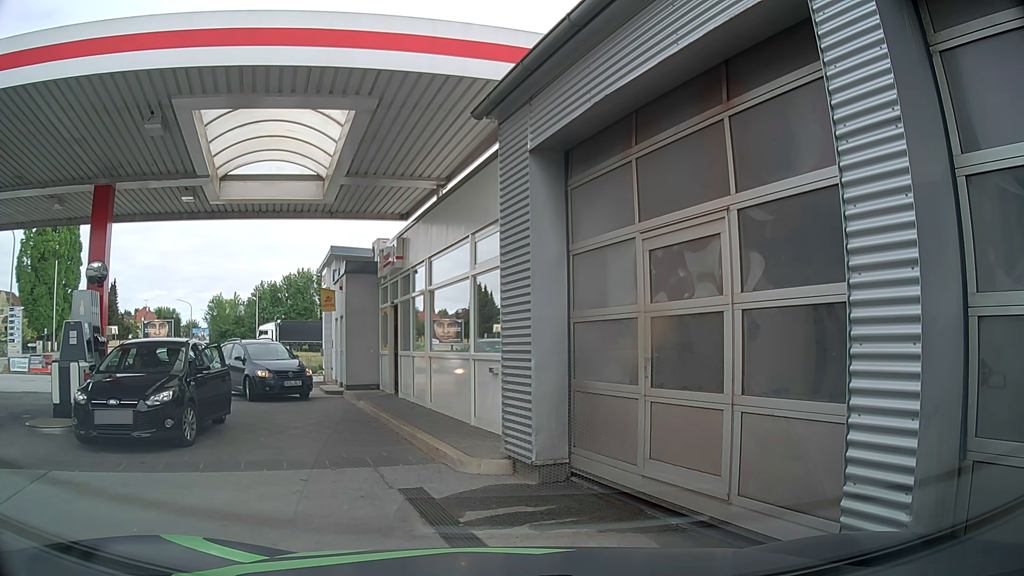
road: service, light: Day
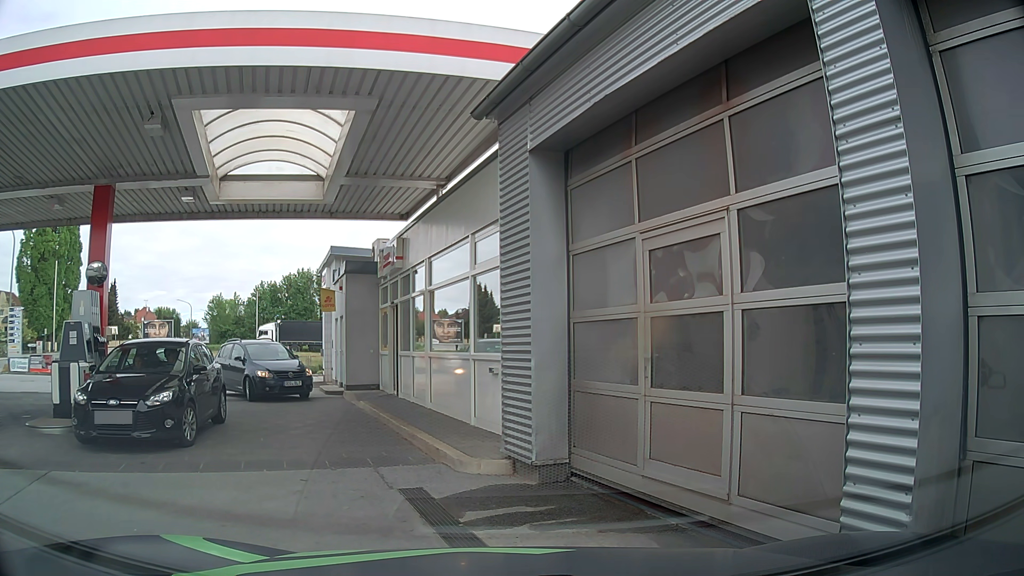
(0.0, 0.0) m; 0°
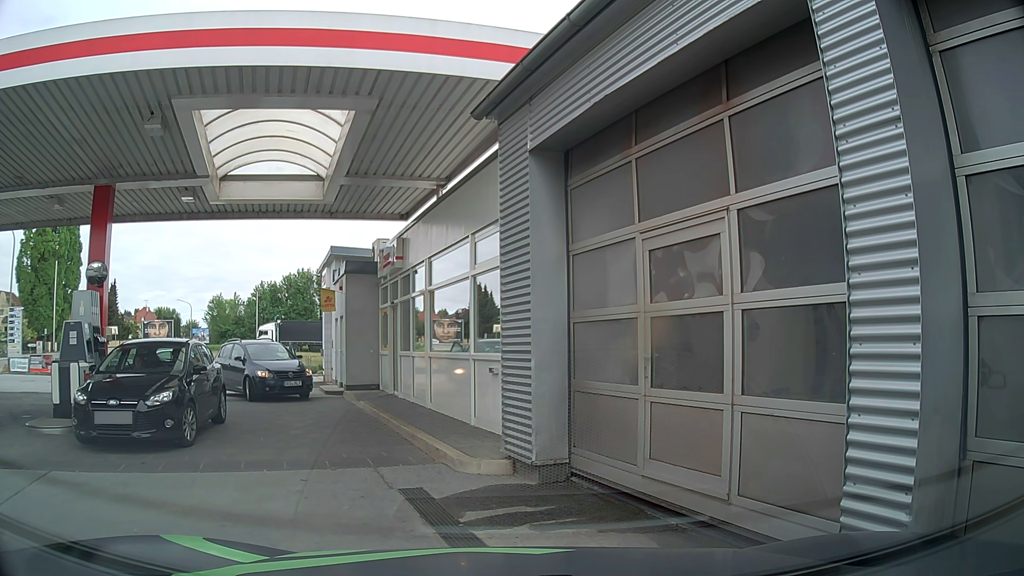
(0.0, 0.0) m; 0°
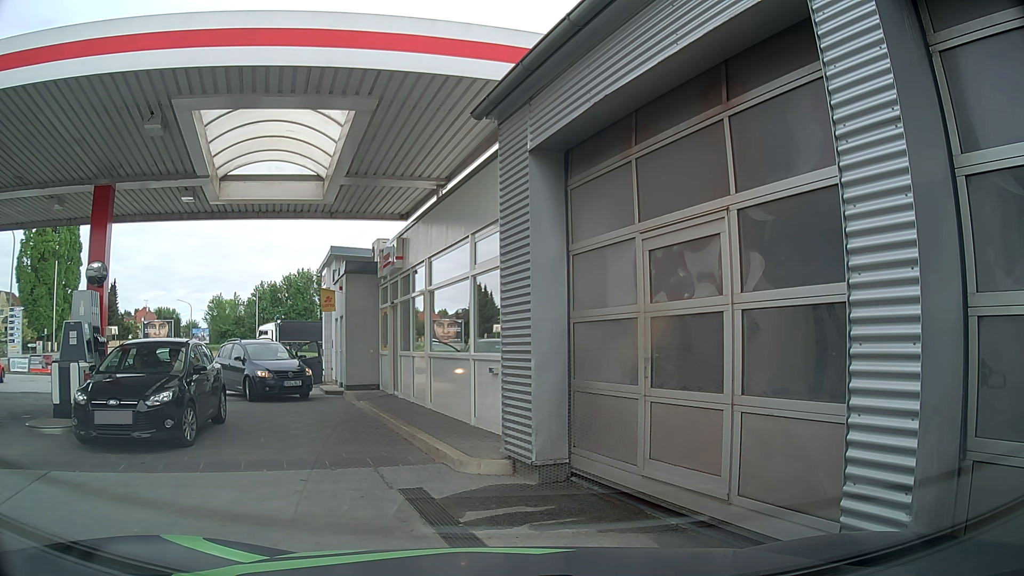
(0.0, 0.0) m; 0°
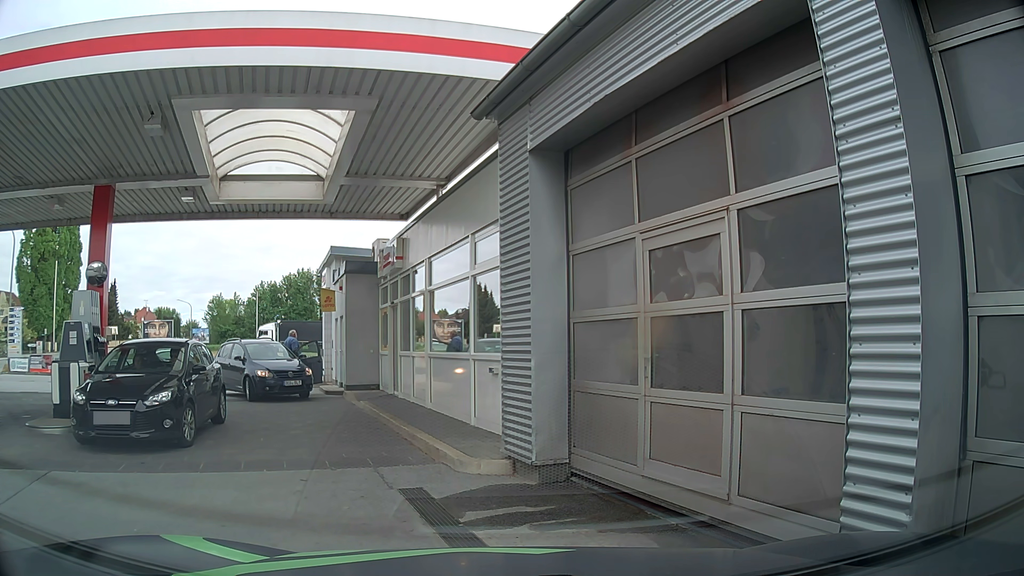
(0.0, 0.0) m; 0°
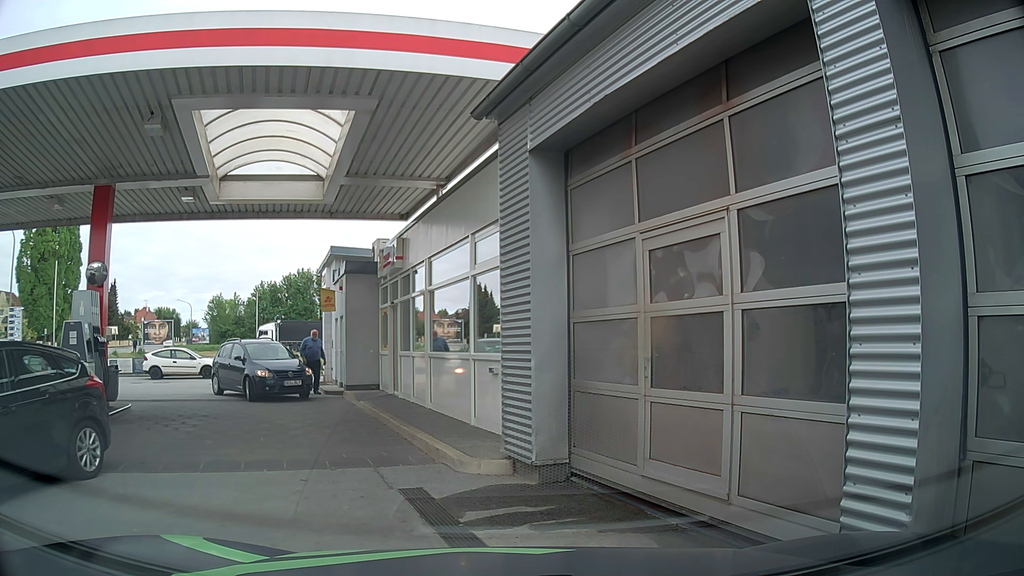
(0.0, 0.0) m; 0°
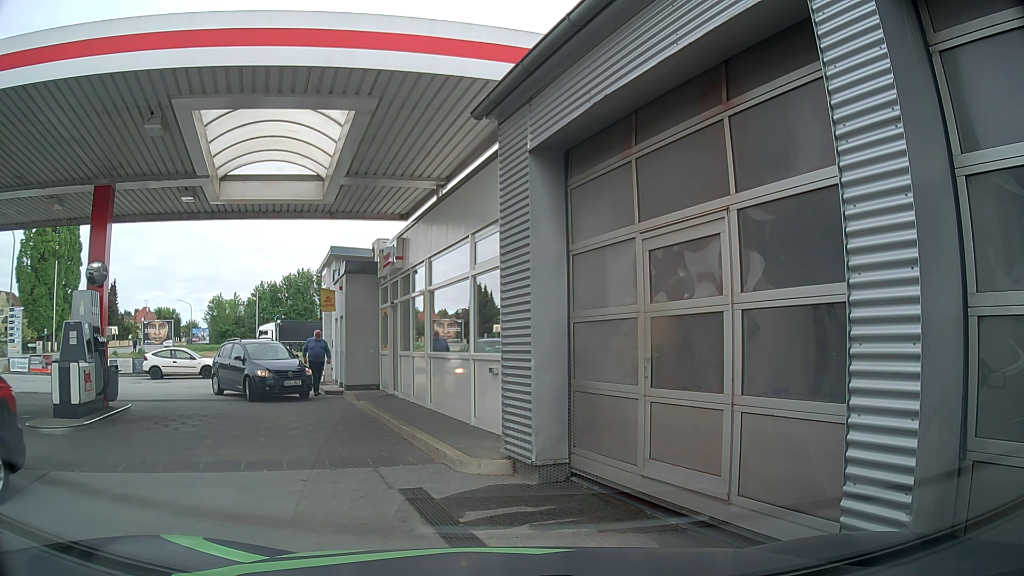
(0.0, 0.0) m; 0°
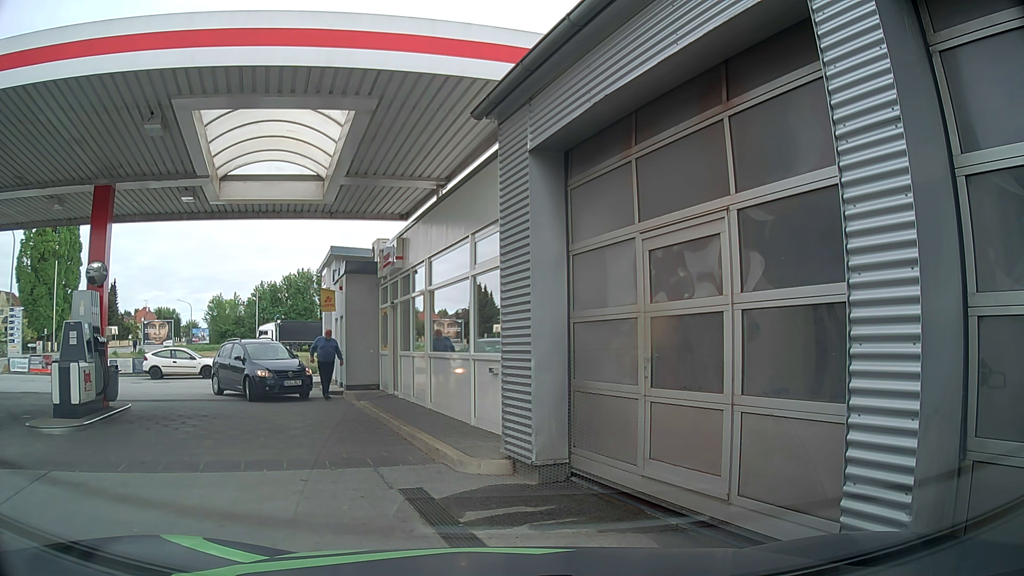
(0.0, 0.0) m; 0°
